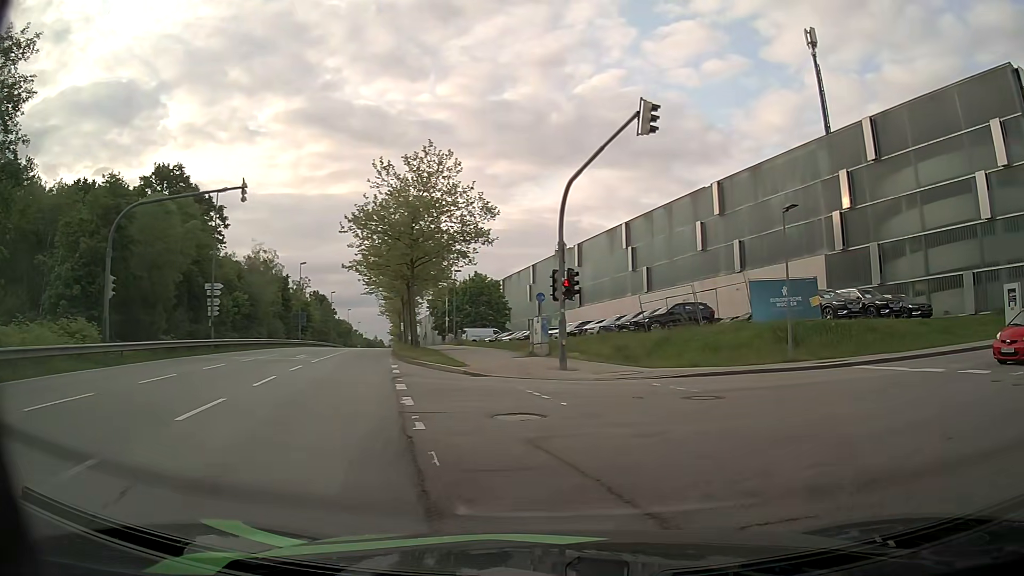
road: secondary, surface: asphalt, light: Day
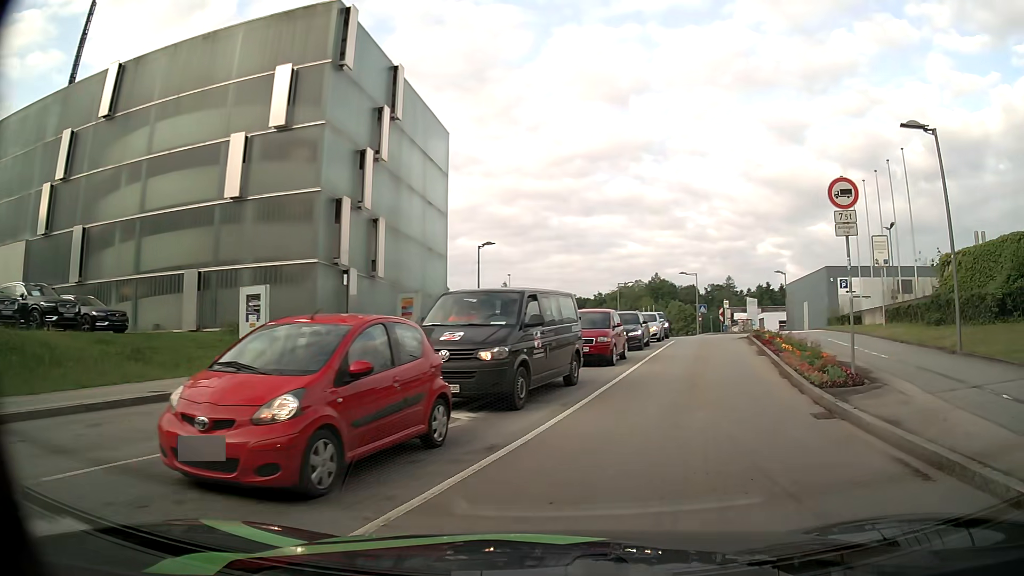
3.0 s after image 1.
(+6.4, +10.4) m; +63°
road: residential
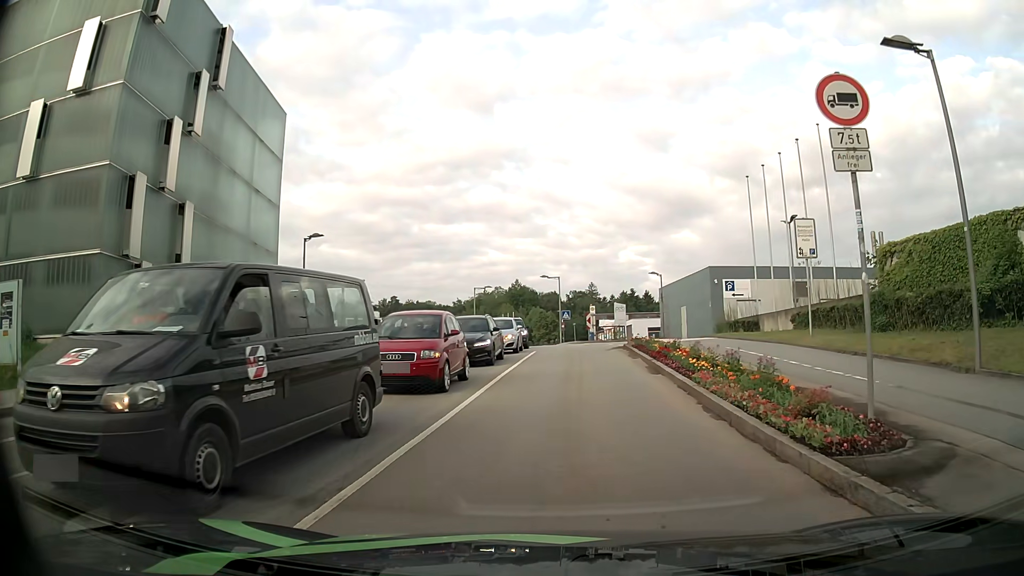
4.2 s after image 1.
(+0.8, +5.7) m; +13°
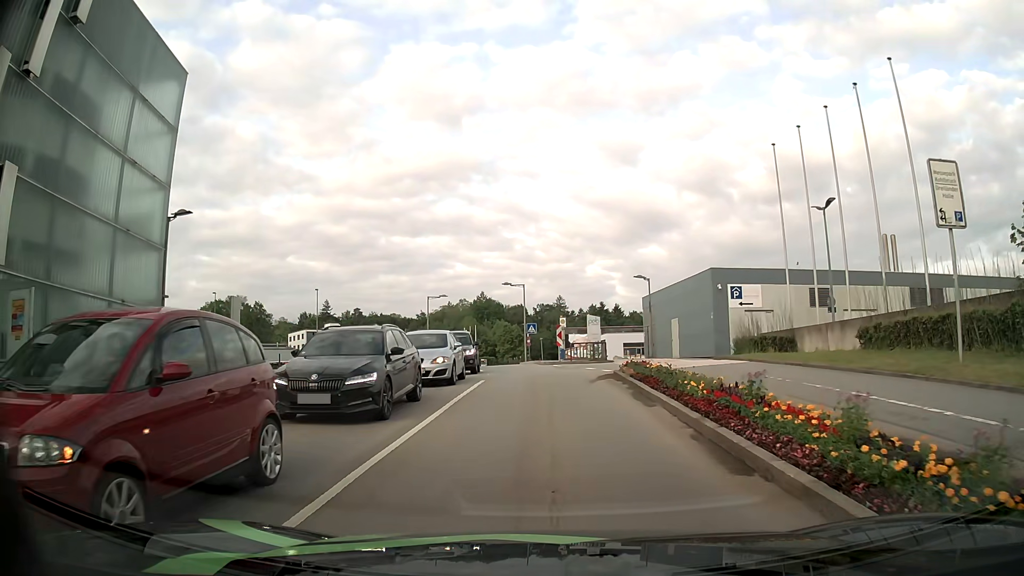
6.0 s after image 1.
(+0.2, +9.3) m; +2°
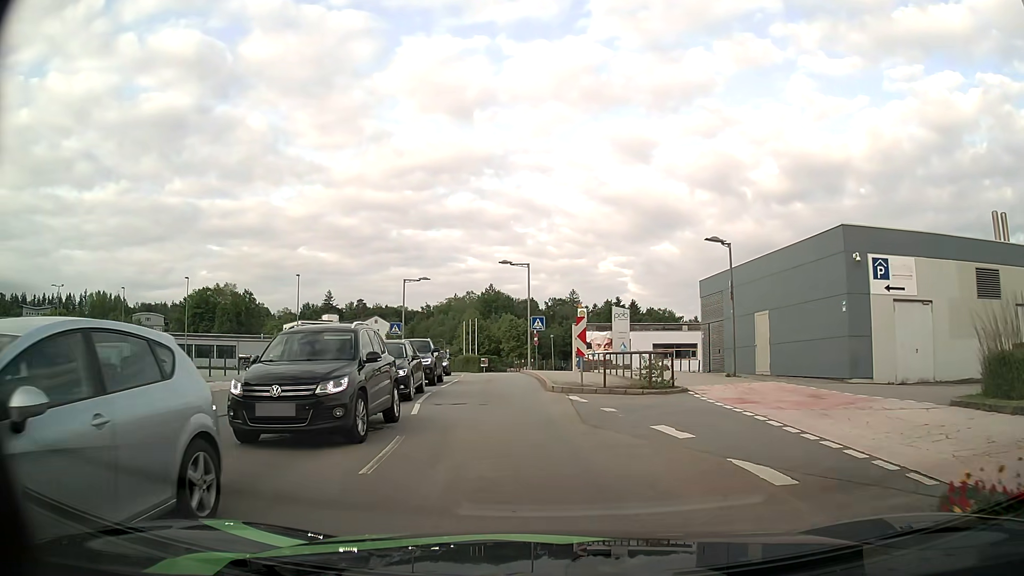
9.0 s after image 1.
(0.0, +15.7) m; -1°
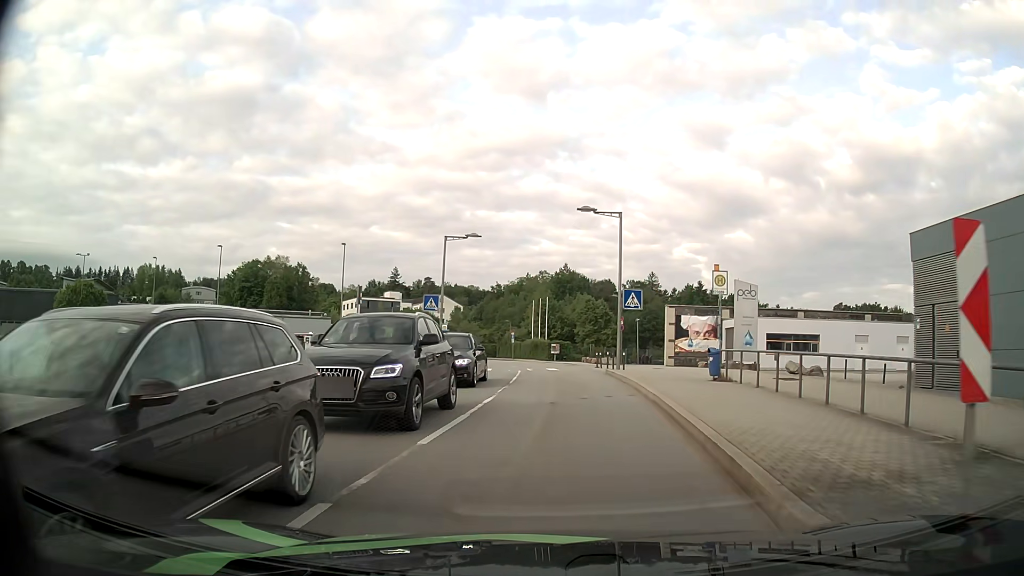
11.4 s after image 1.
(-0.9, +14.2) m; -7°
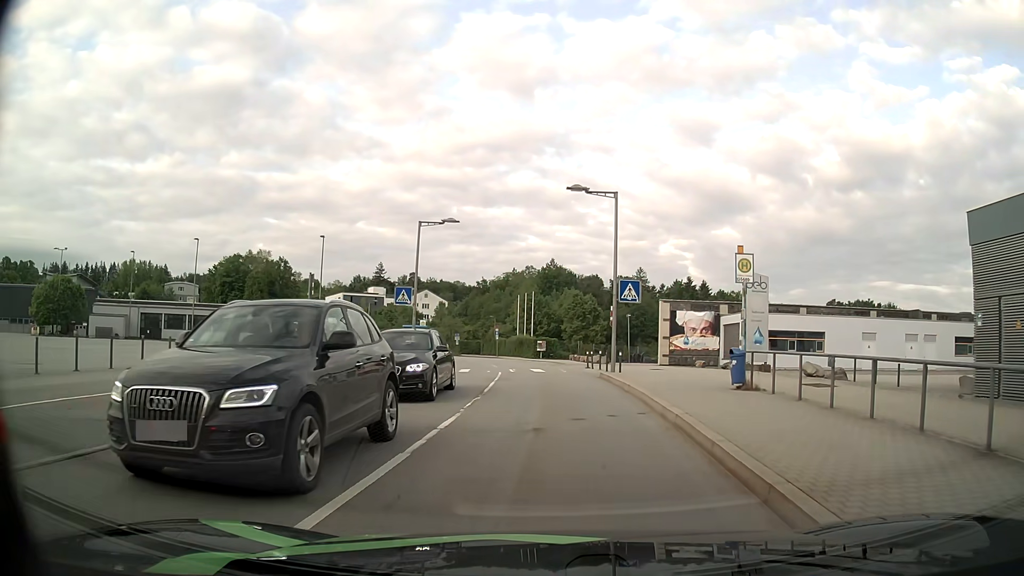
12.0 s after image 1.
(+0.1, +3.8) m; +2°
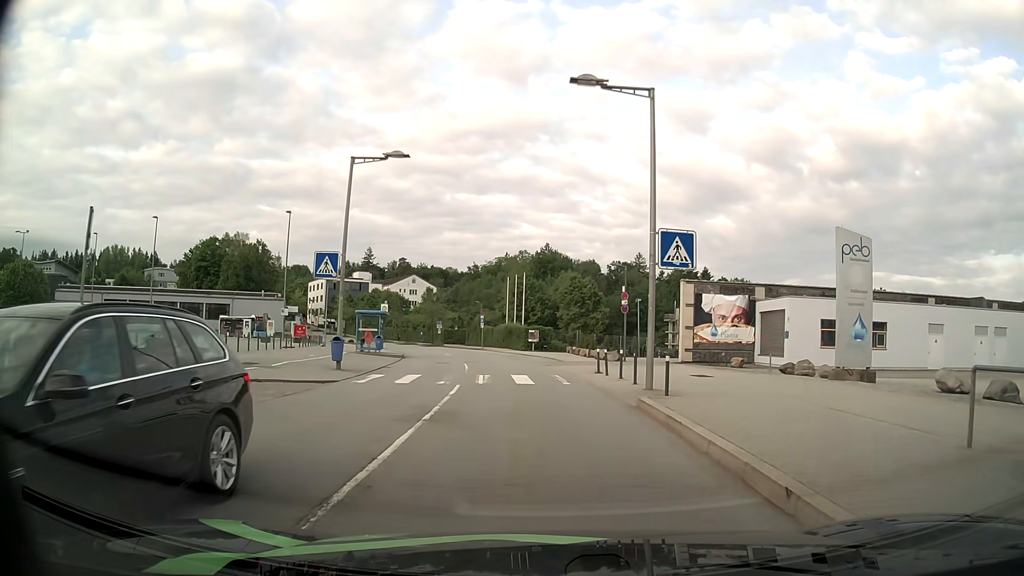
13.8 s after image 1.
(0.0, +10.8) m; 0°
(0, +10) (-1, +20) (-2, +30) (-4, +40) (-6, +50) (-8, +59) (-11, +69) (-14, +78) (-18, +87) (-23, +96) m
